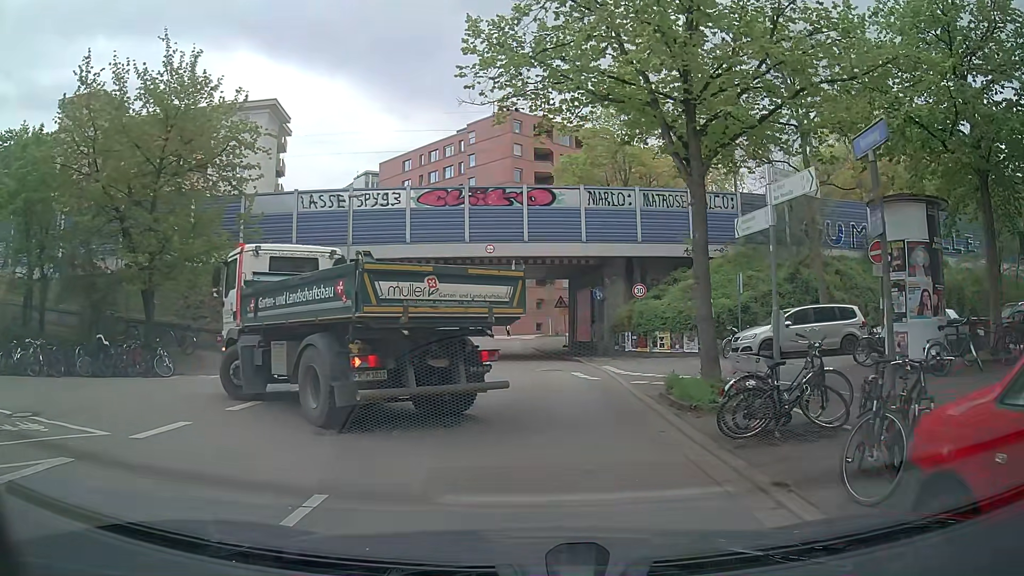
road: tertiary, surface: asphalt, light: Day
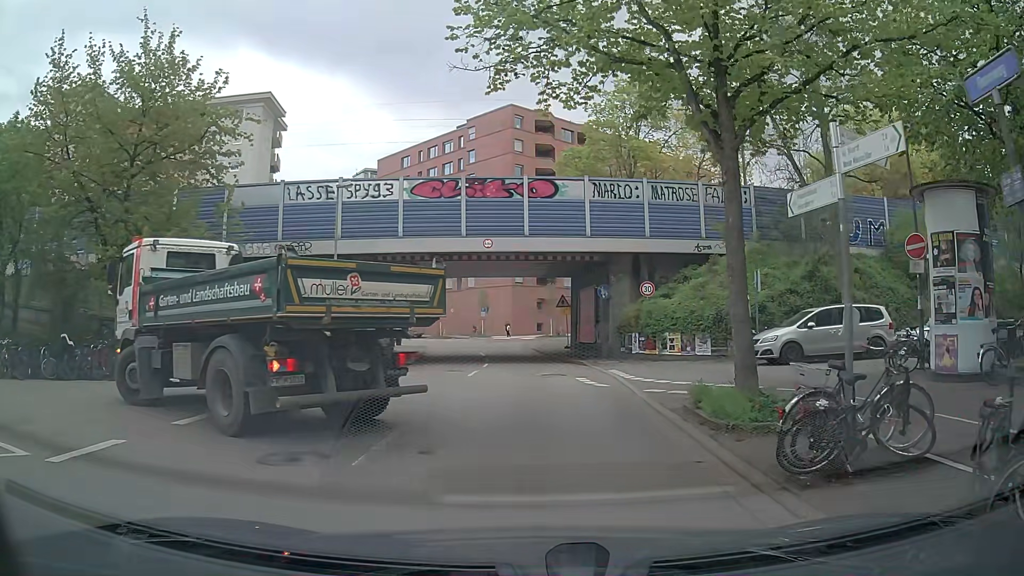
(0.0, +2.0) m; +2°
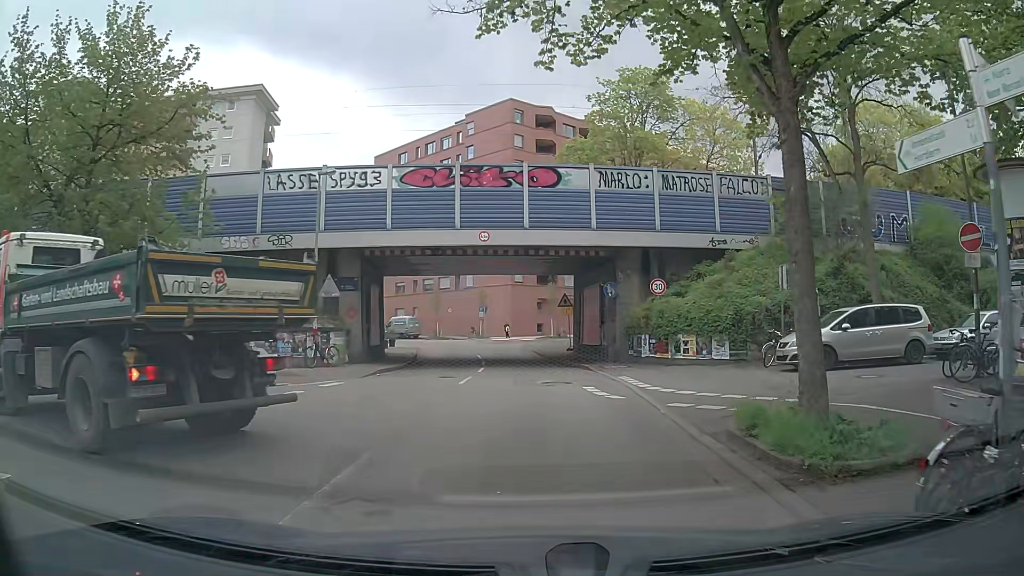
(0.0, +2.4) m; 0°
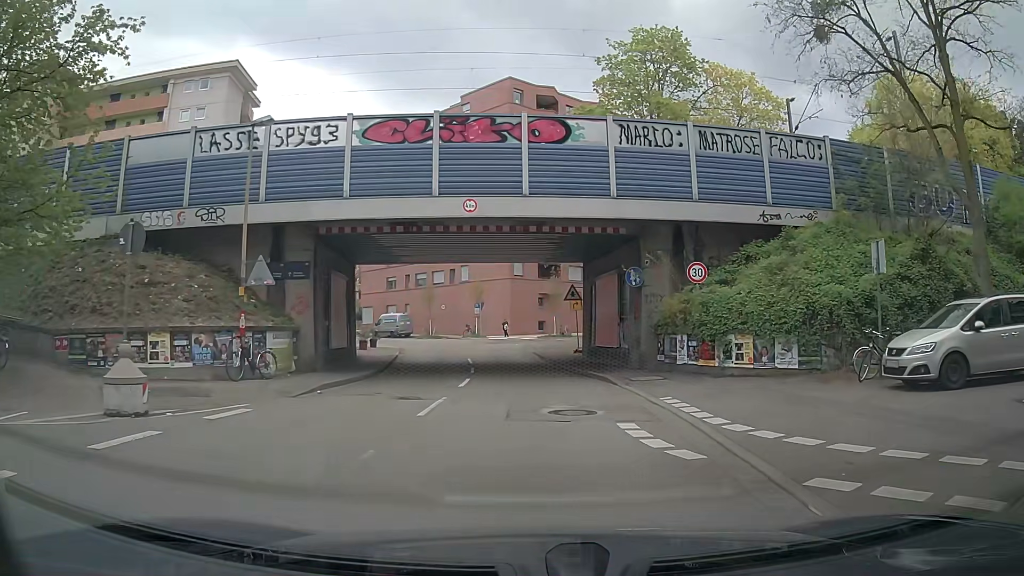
(-0.1, +6.1) m; -1°
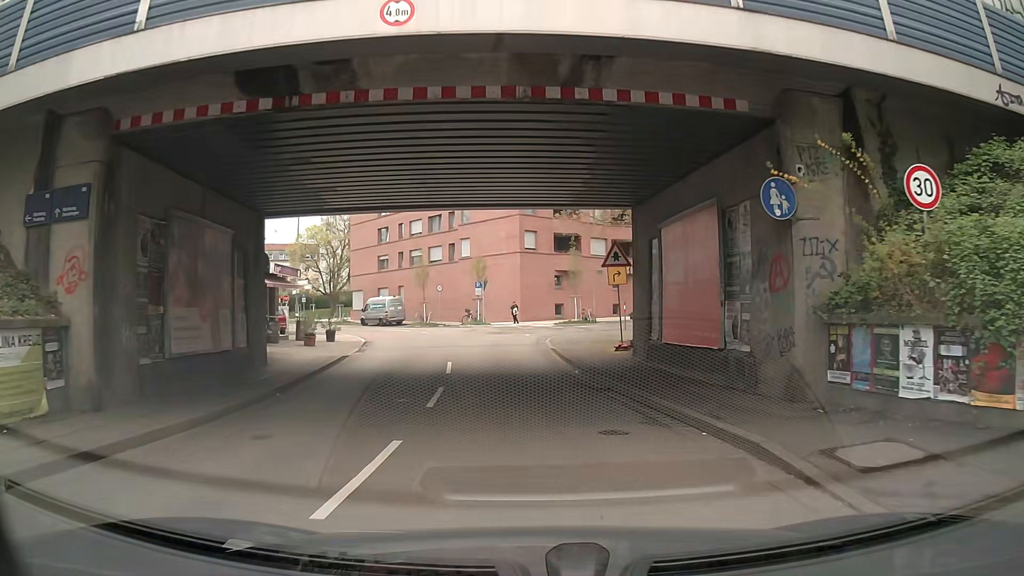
(-0.1, +11.8) m; -1°
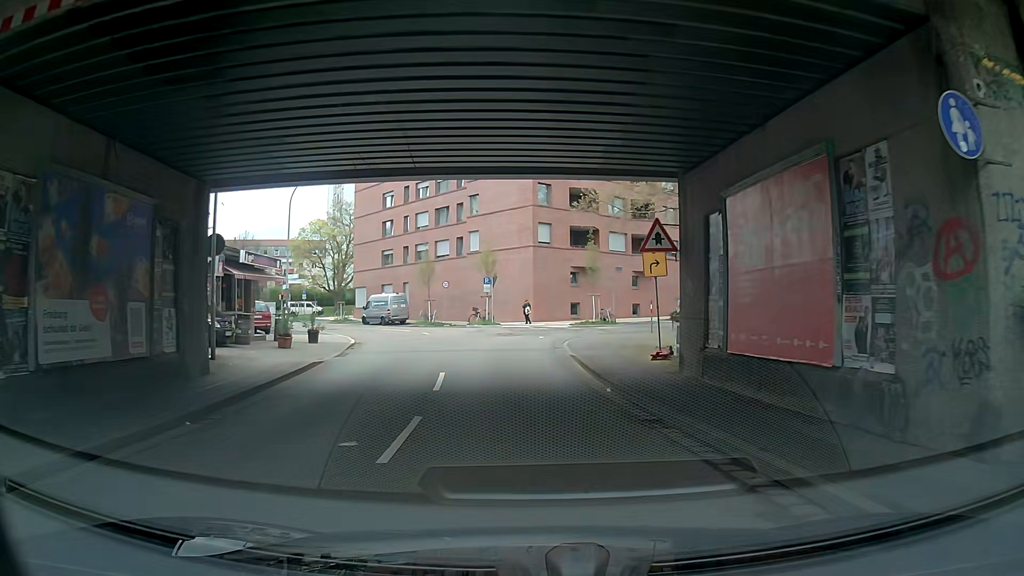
(0.0, +4.3) m; 0°
